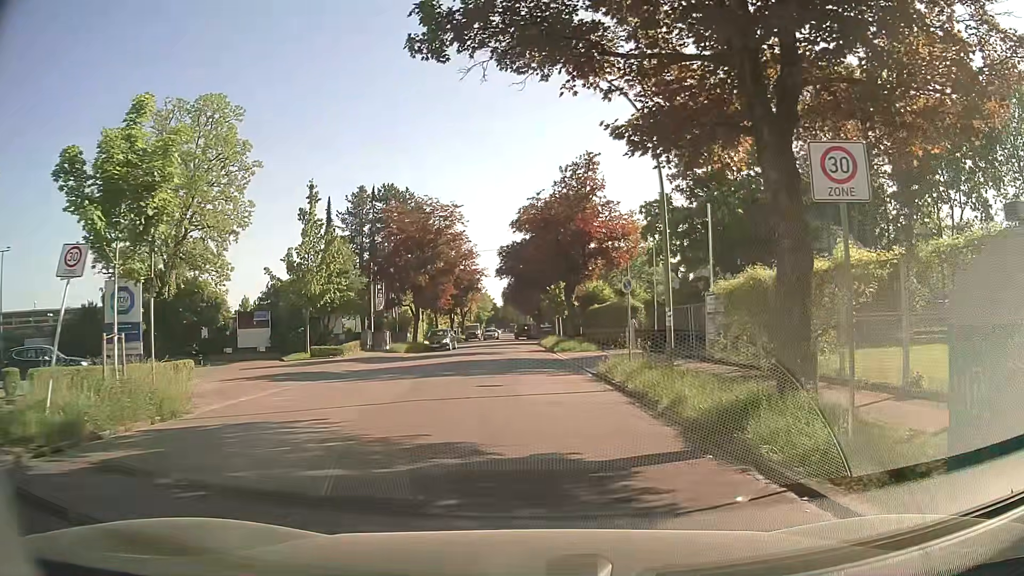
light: Day
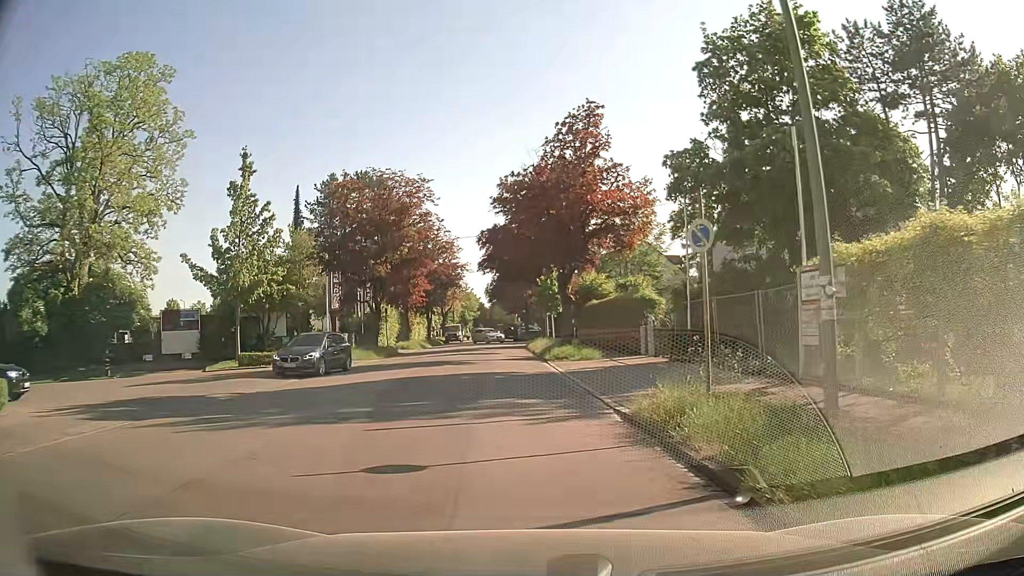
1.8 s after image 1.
(+0.1, +9.5) m; 0°
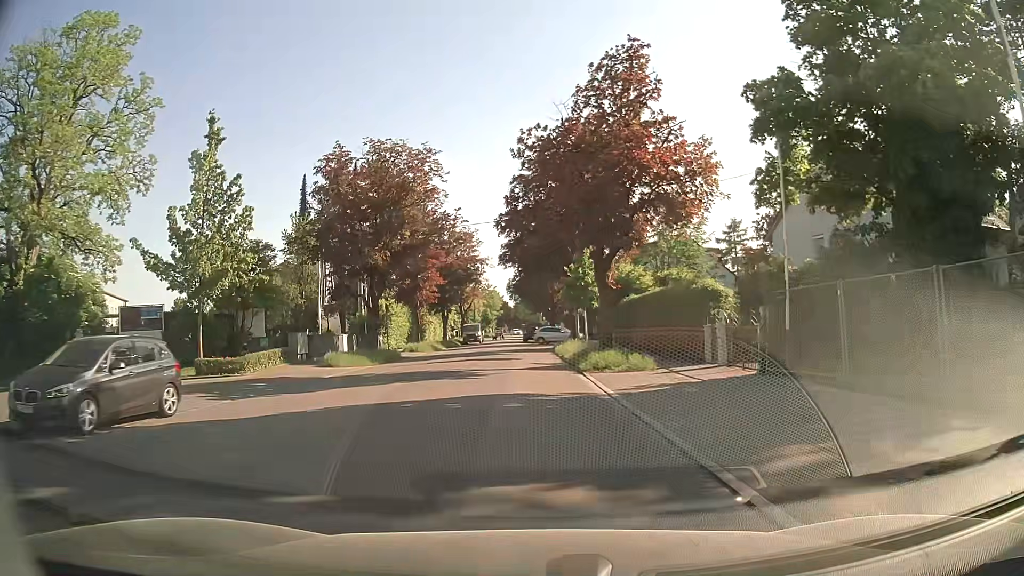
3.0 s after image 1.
(-0.1, +7.1) m; -2°
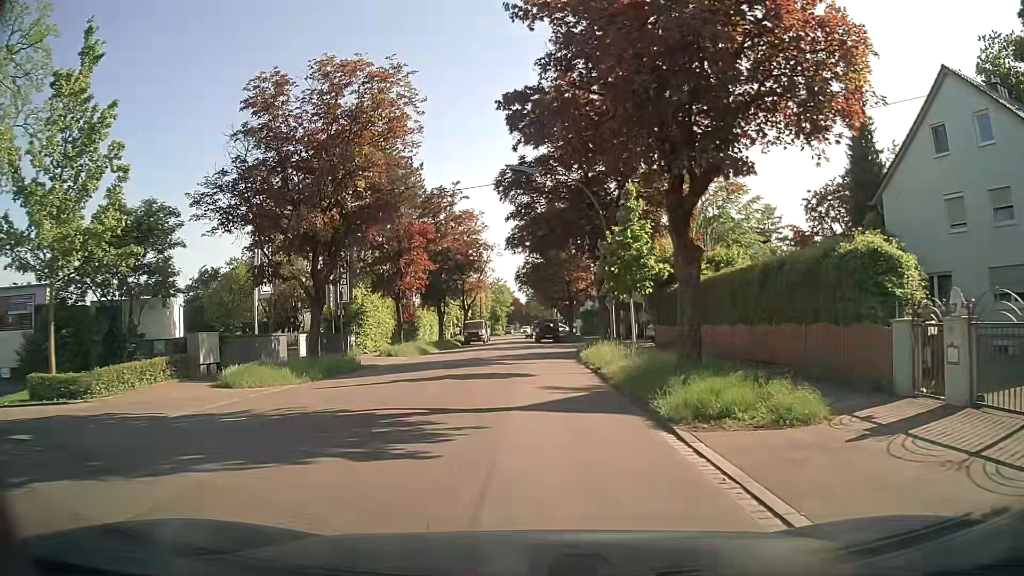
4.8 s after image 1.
(0.0, +11.4) m; 0°
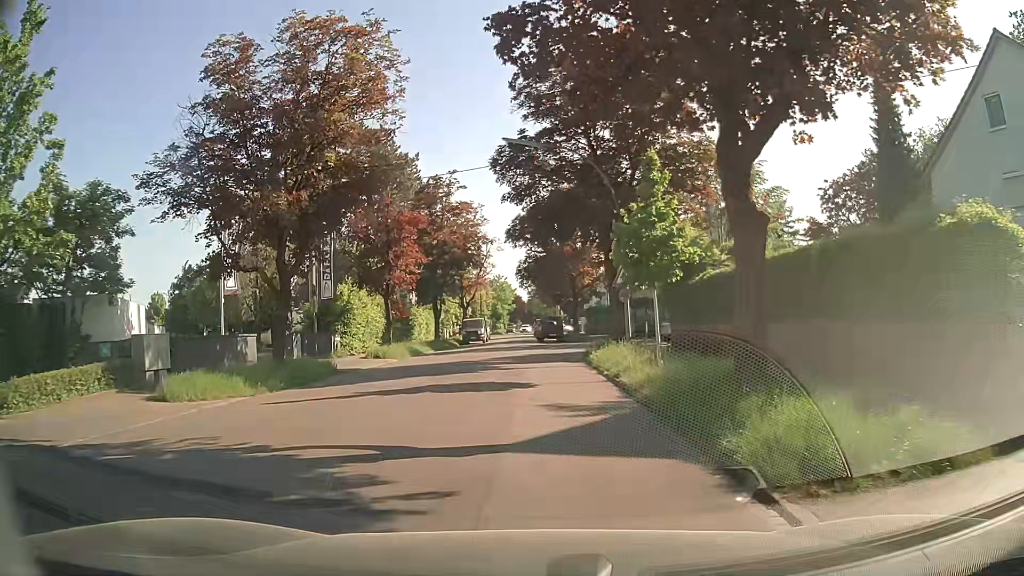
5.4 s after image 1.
(0.0, +3.6) m; -1°
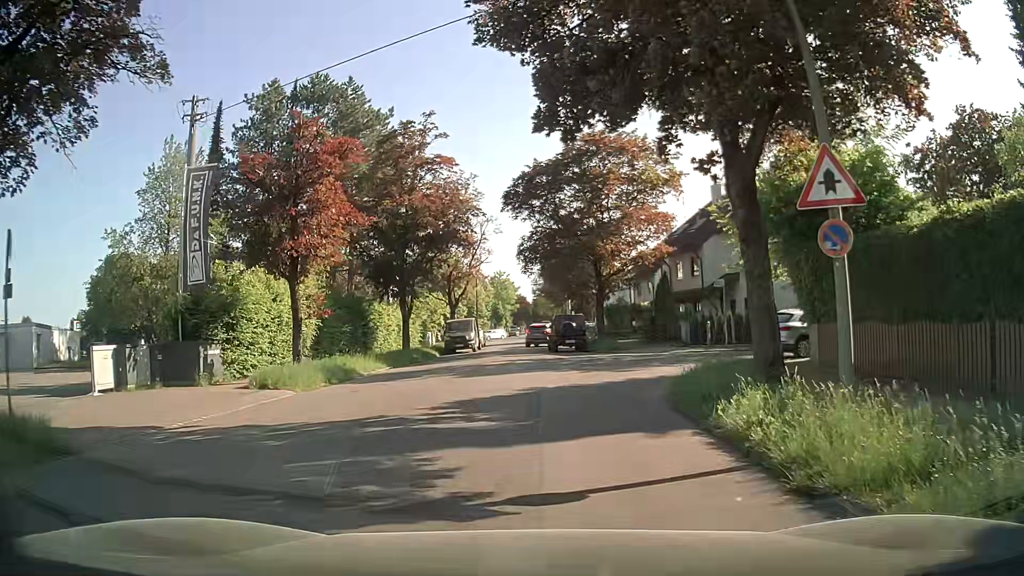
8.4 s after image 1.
(-0.2, +15.4) m; 0°
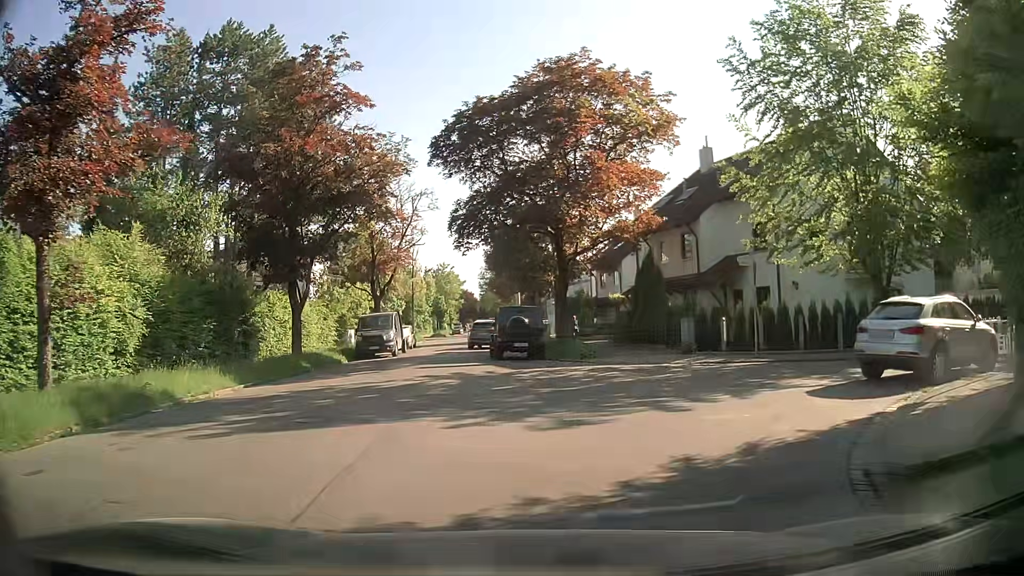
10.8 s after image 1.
(+0.4, +10.3) m; +2°
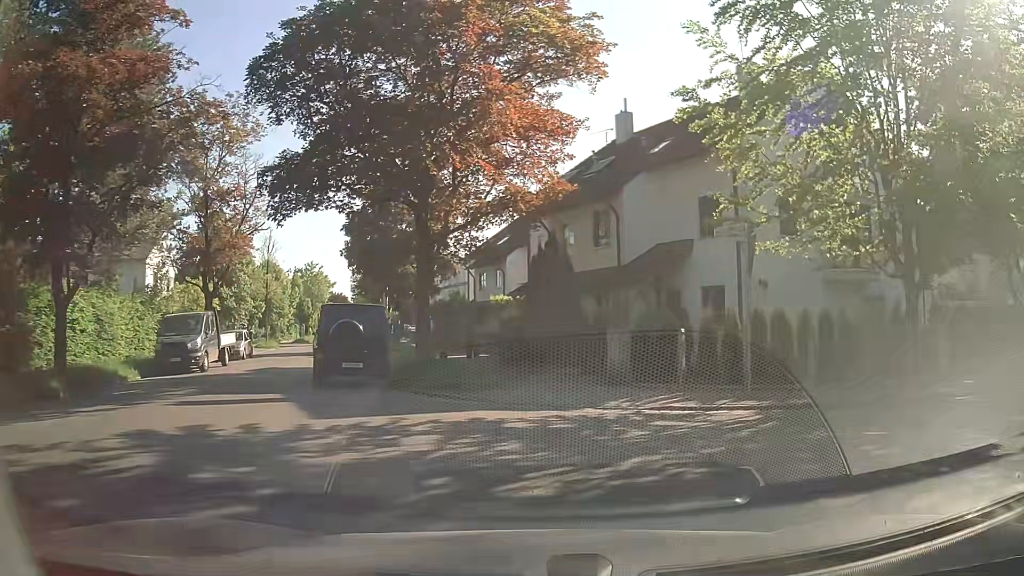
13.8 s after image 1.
(+0.9, +8.9) m; +12°
